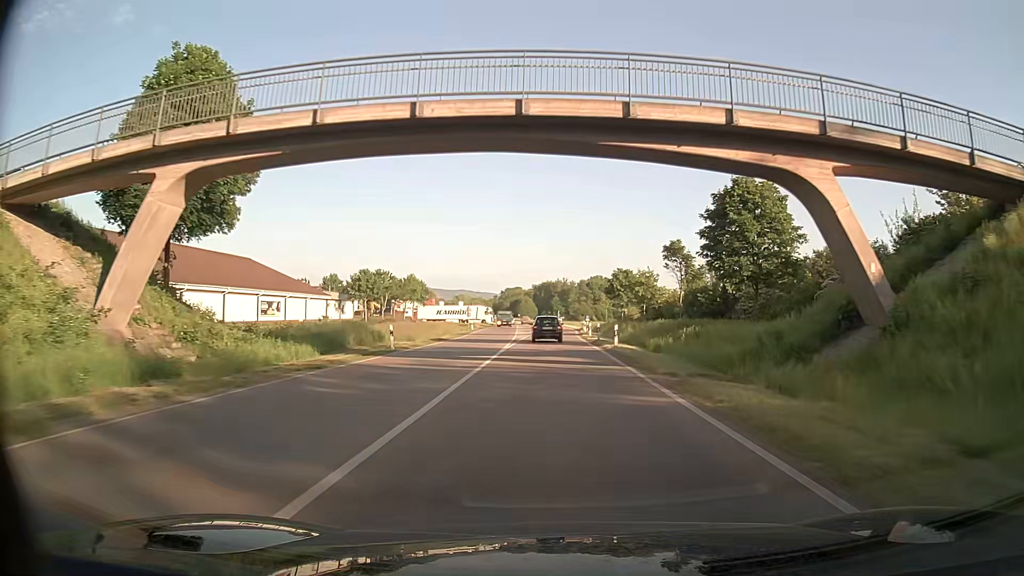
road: primary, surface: asphalt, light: Day
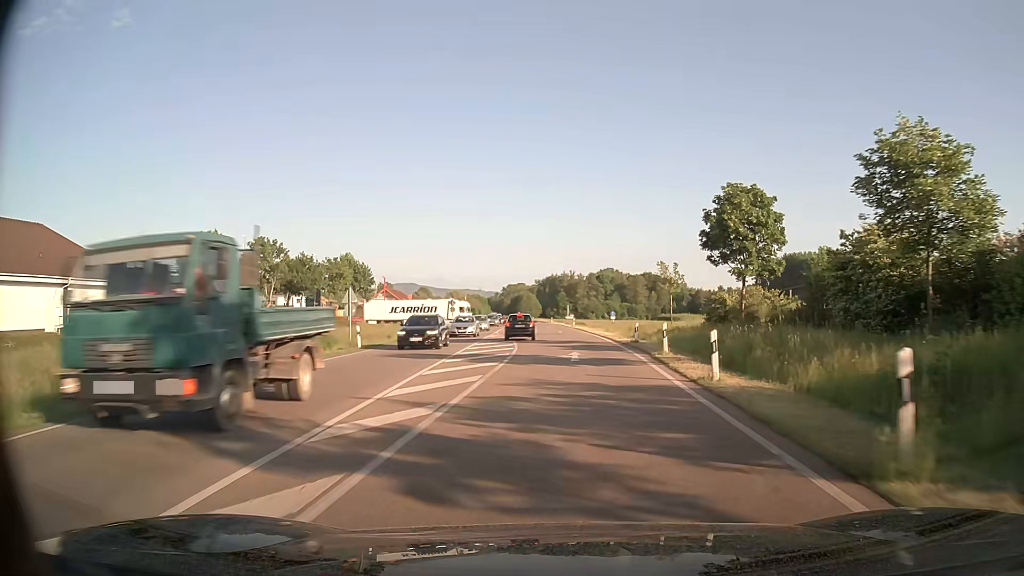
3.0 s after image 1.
(0.0, +47.5) m; 0°
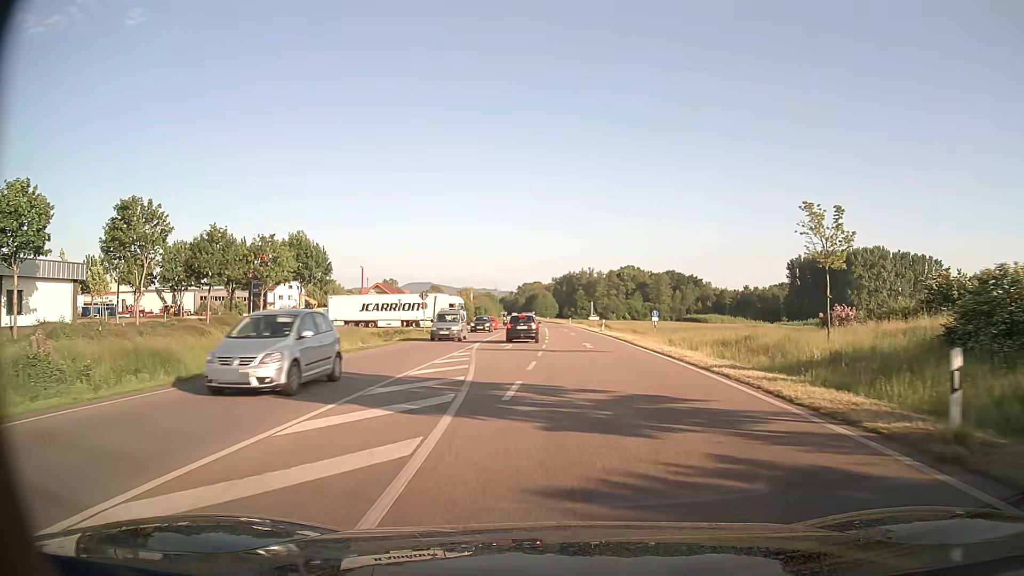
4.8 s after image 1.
(-0.2, +24.2) m; -2°
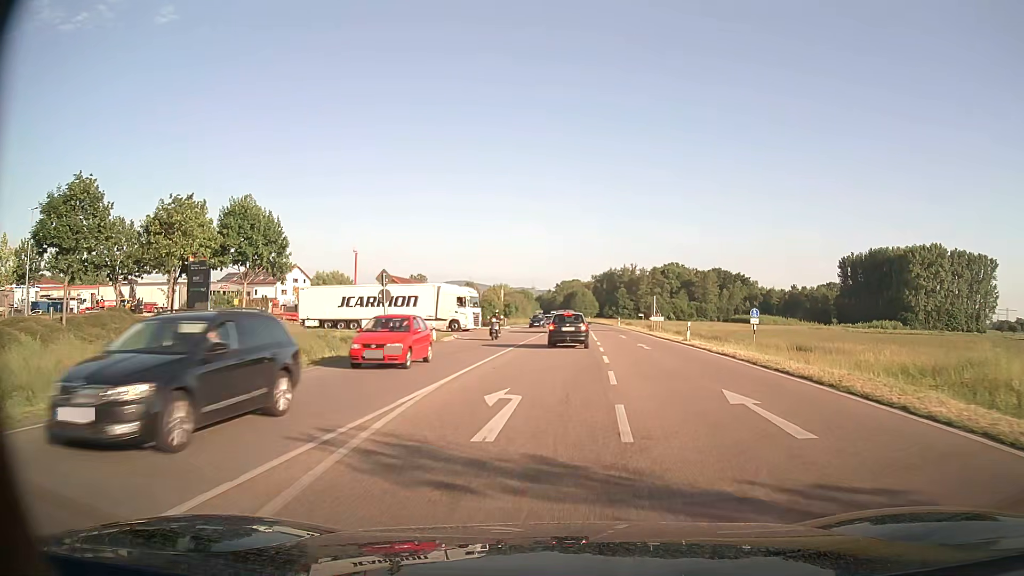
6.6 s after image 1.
(-0.7, +21.4) m; -3°
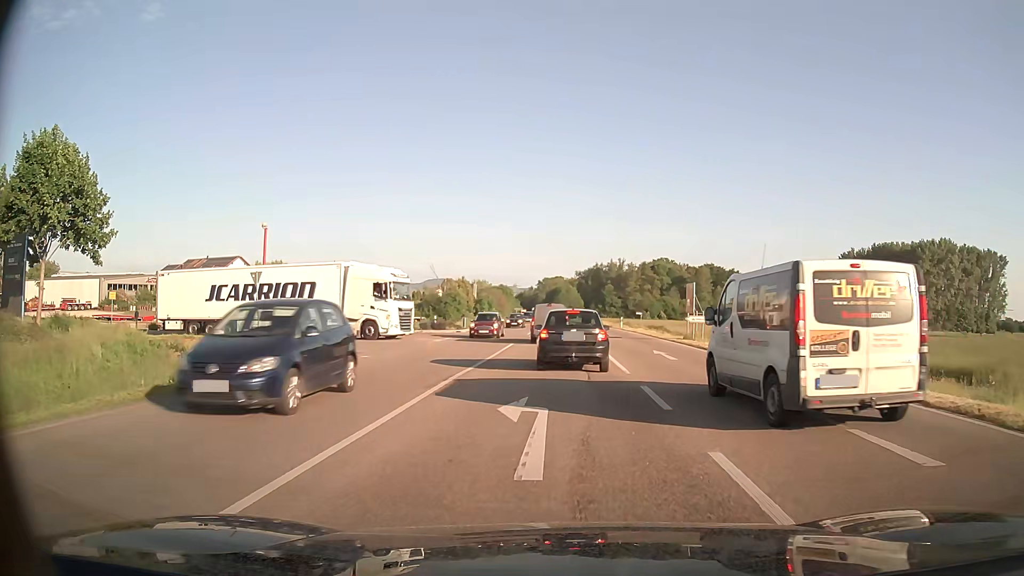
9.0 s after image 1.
(+0.4, +21.2) m; +2°
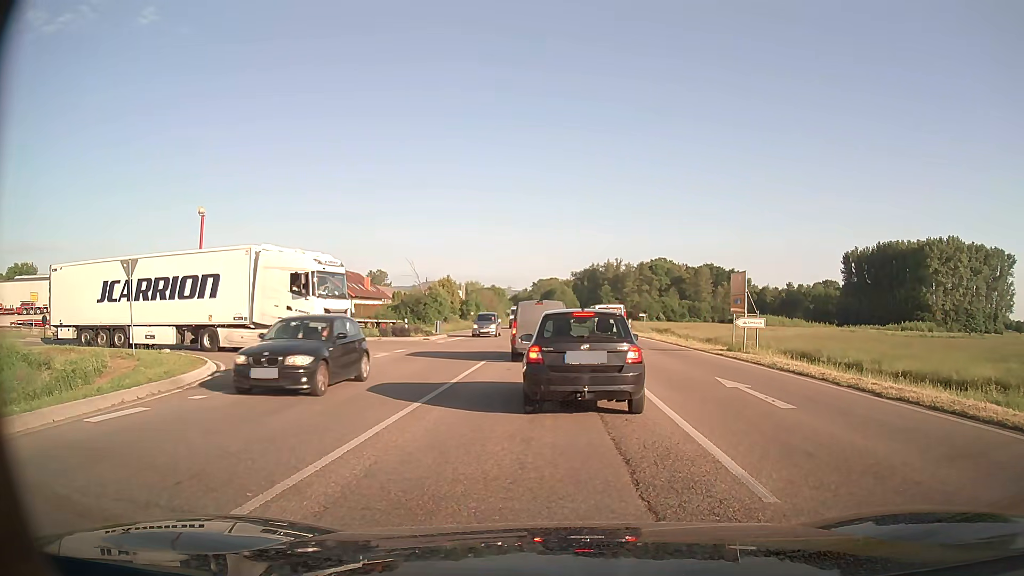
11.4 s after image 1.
(0.0, +10.0) m; 0°
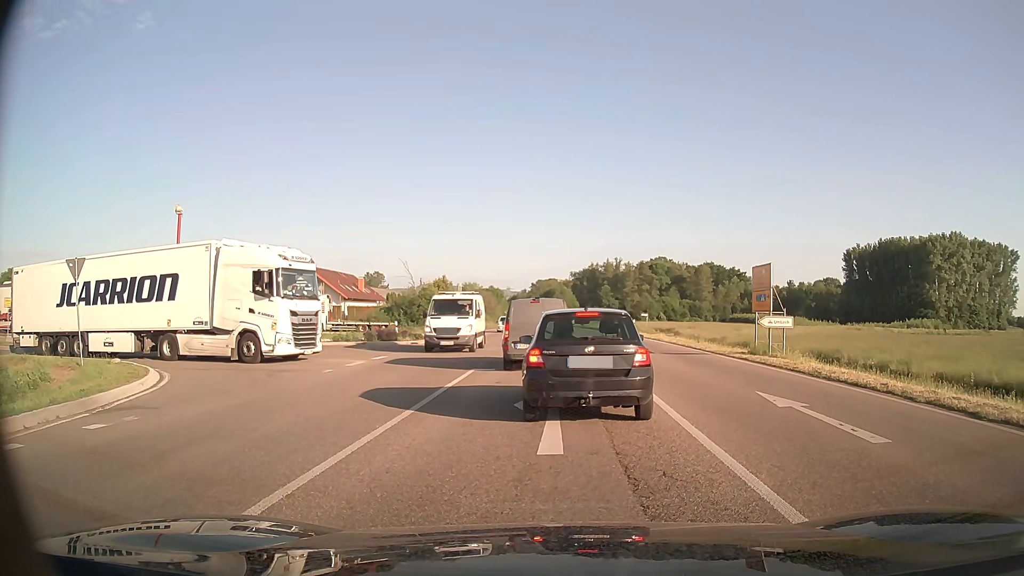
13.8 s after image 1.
(+0.1, +2.9) m; +1°
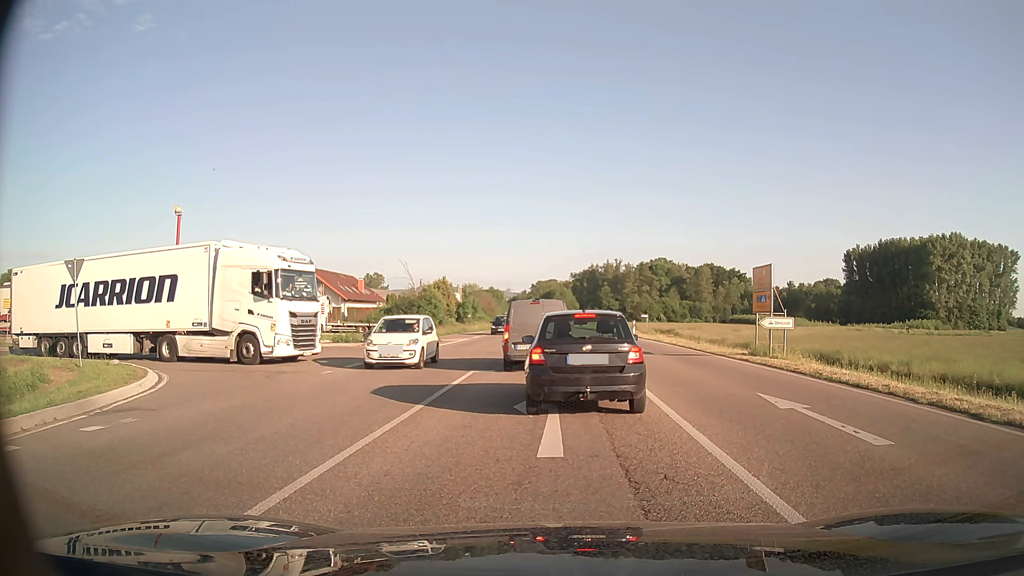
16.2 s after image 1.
(0.0, +0.2) m; 0°
(0, +10) (0, +20) (-4, +29) (-13, +33) (-23, +32) (-33, +31) (-43, +29) (-53, +28) (-63, +26) (-73, +24) m
